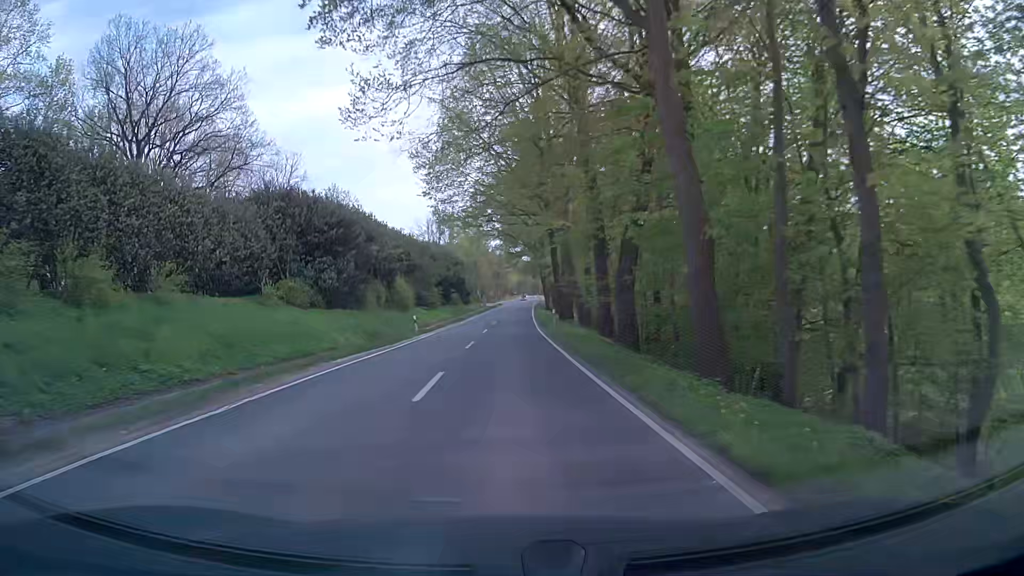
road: secondary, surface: asphalt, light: Day
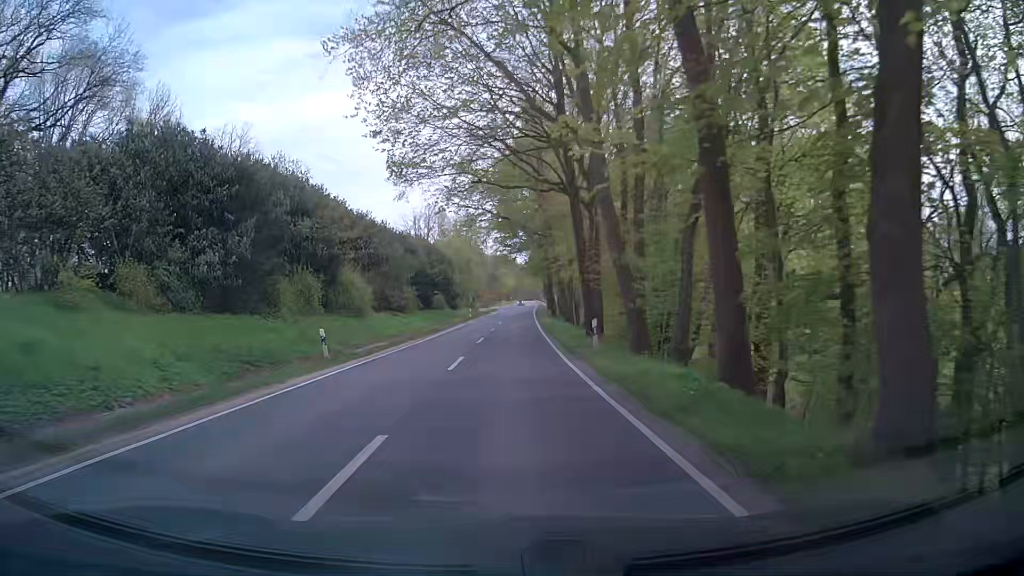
(0.0, +18.4) m; 0°
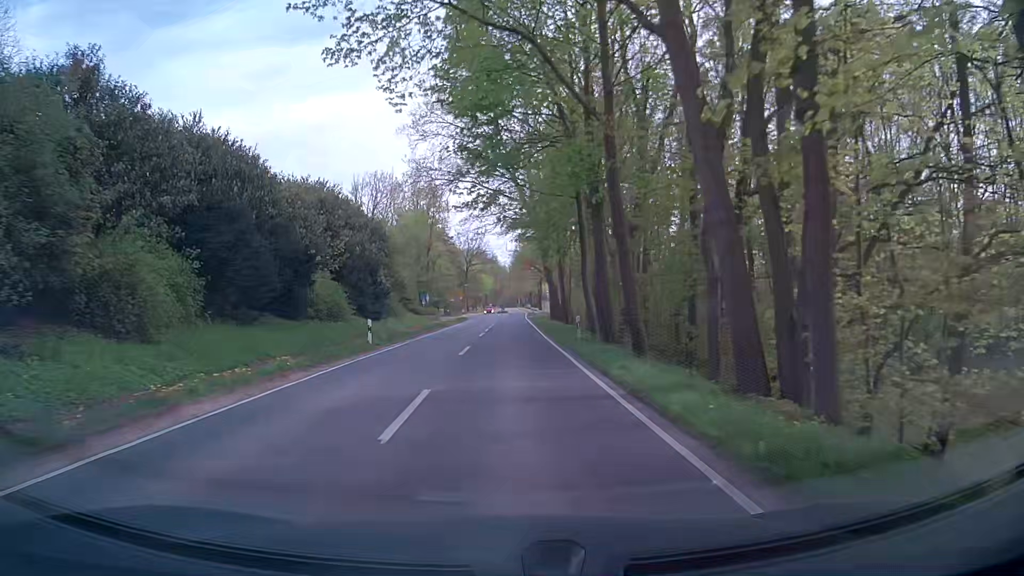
(+0.7, +45.0) m; +2°
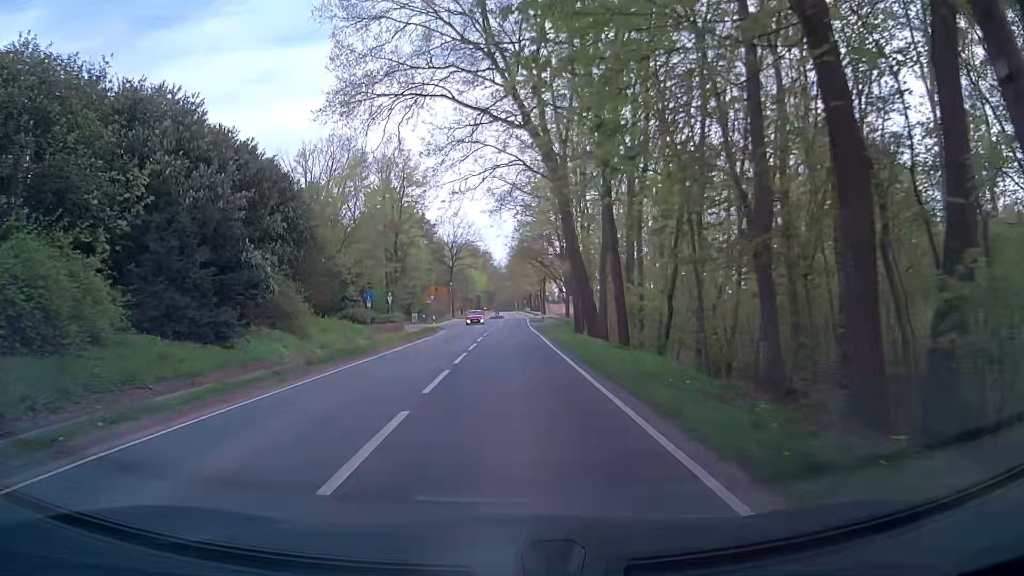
(+0.2, +26.0) m; 0°
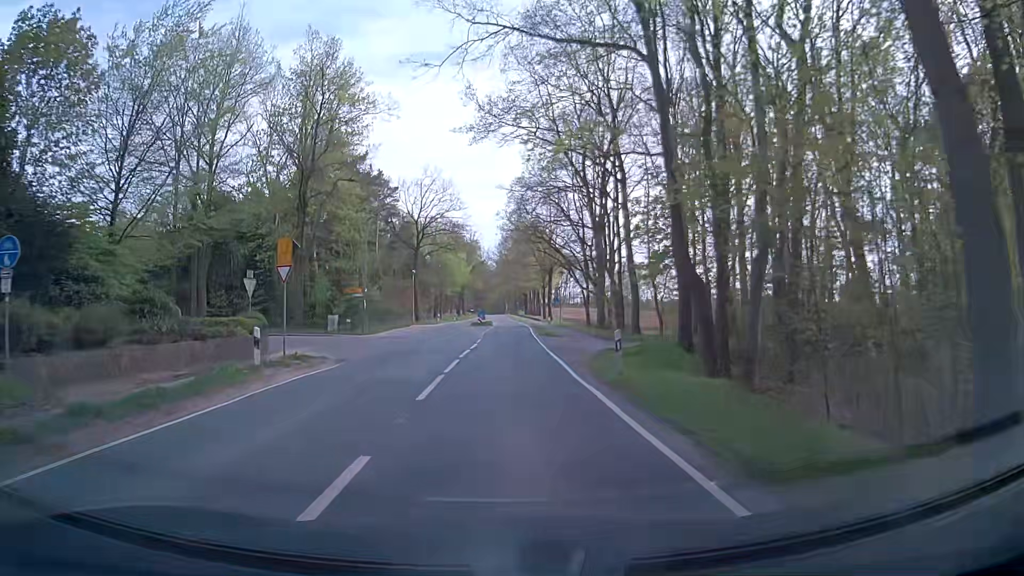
(0.0, +33.6) m; +1°
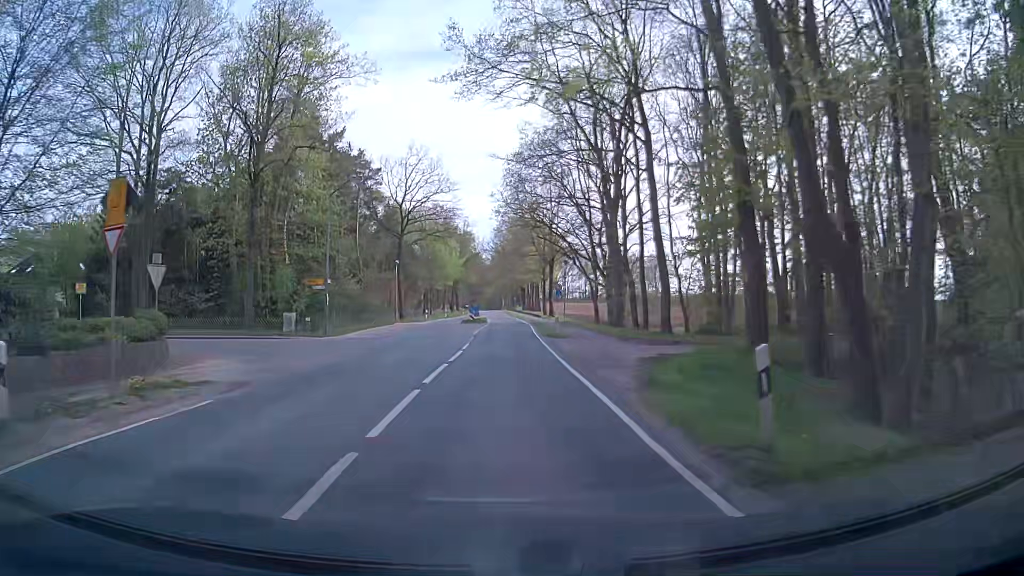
(-0.1, +8.3) m; 0°
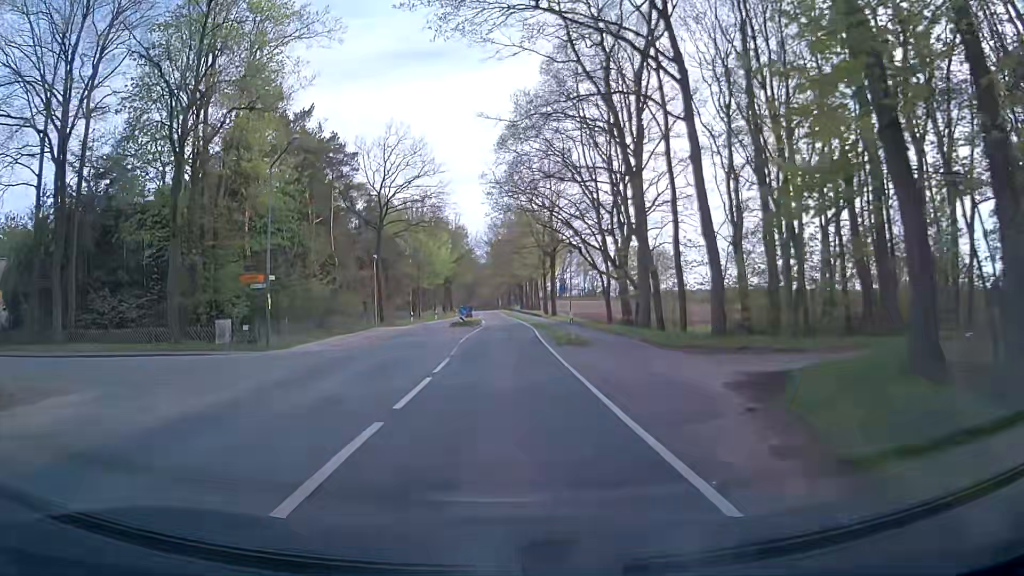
(+0.1, +8.3) m; 0°
